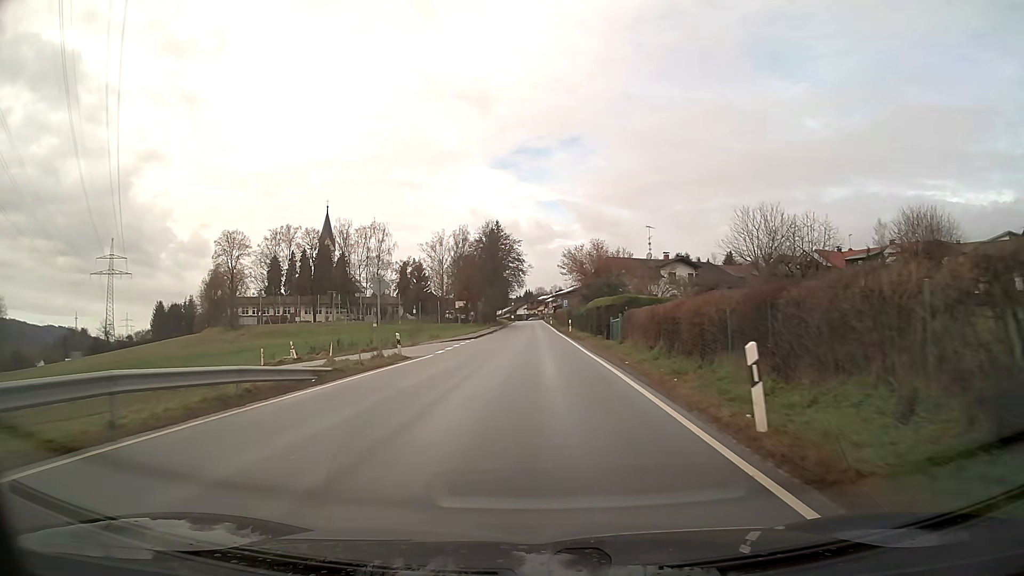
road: secondary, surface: asphalt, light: Day
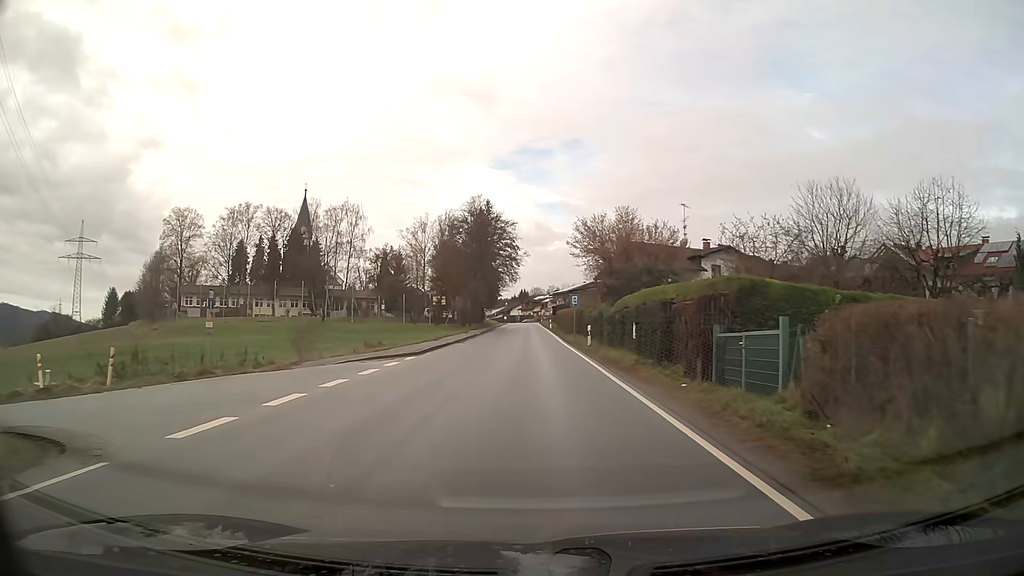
(+0.1, +21.3) m; 0°
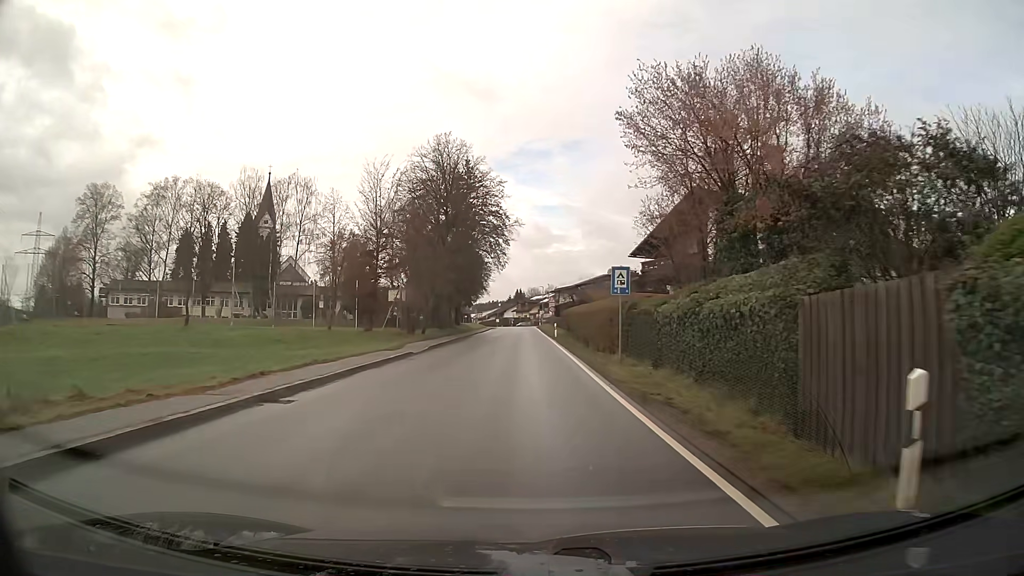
(+0.1, +27.0) m; 0°
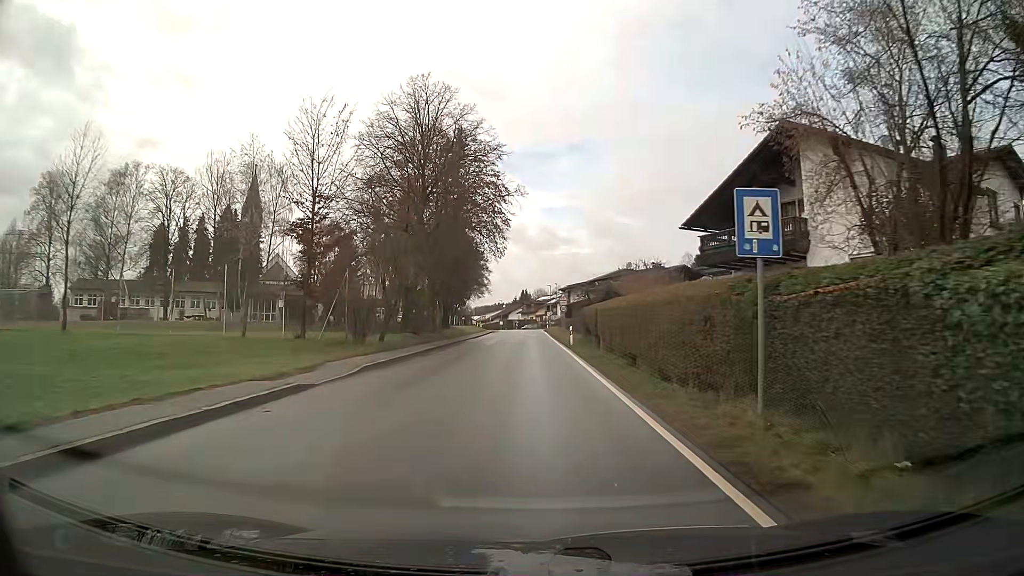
(-0.1, +13.0) m; -1°
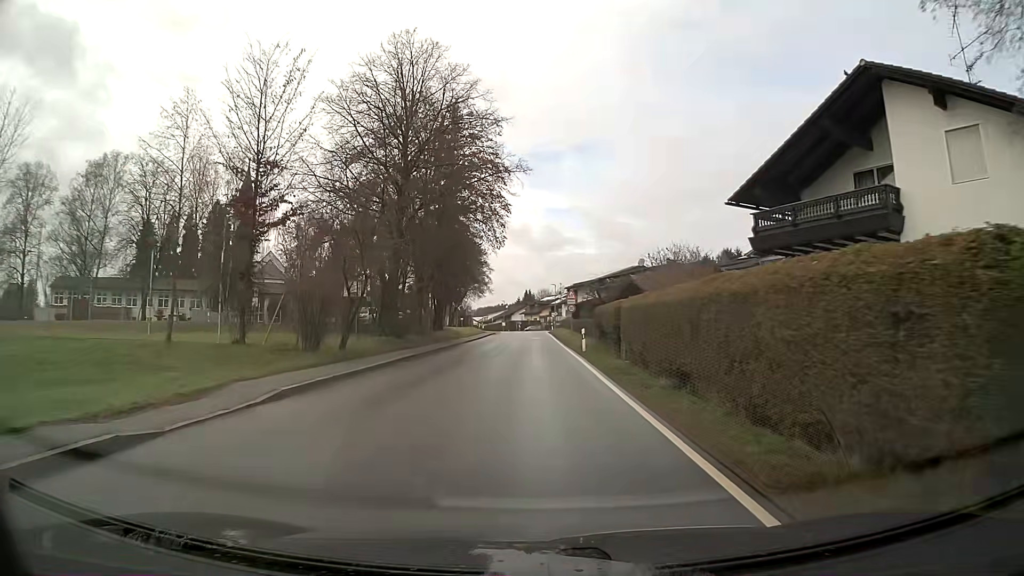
(0.0, +6.3) m; 0°
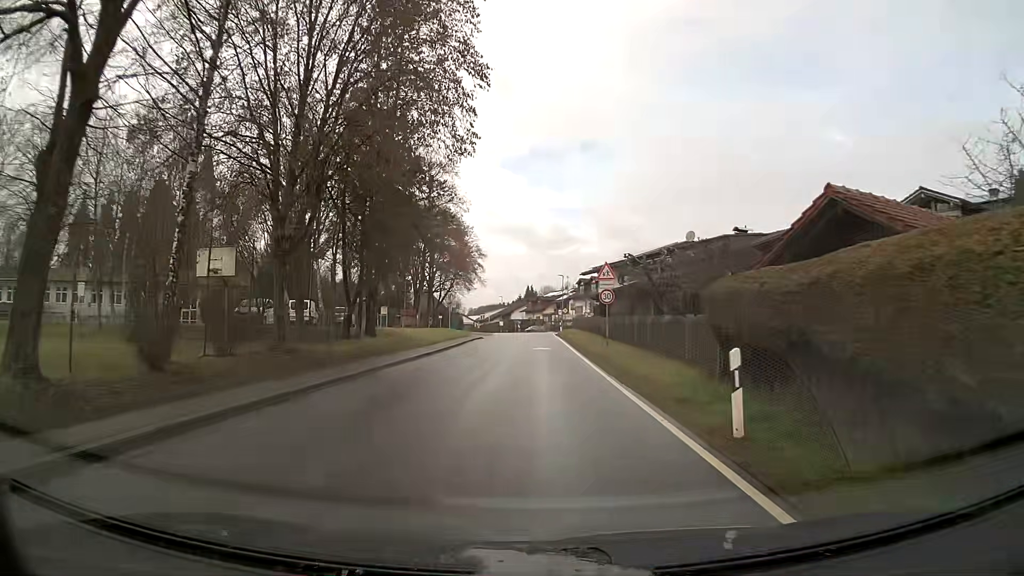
(0.0, +21.8) m; 0°
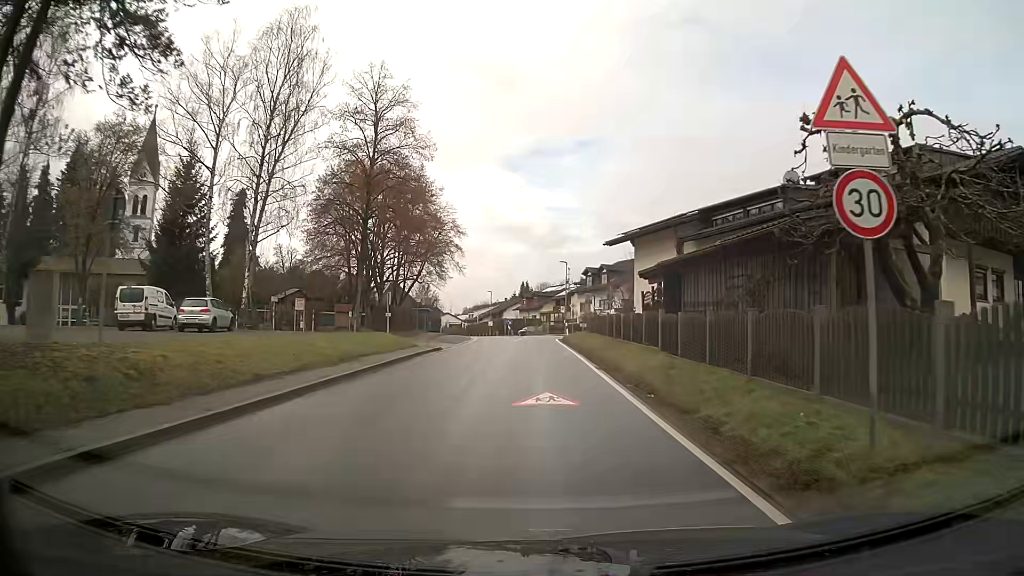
(+0.1, +21.6) m; 0°
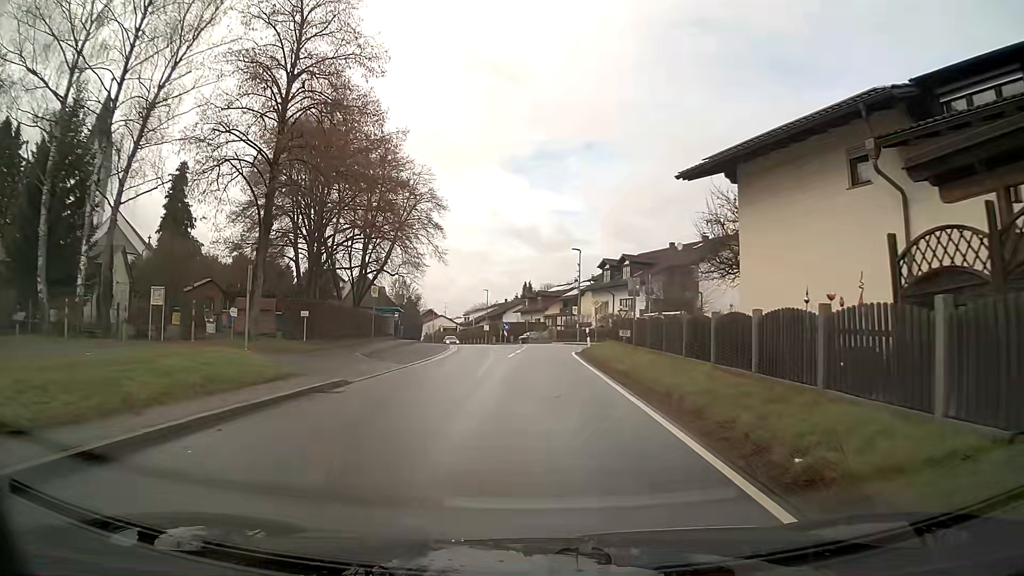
(-0.1, +16.8) m; 0°
(0, +10) (0, +20) (0, +30) (+1, +40) (+1, +50) (-1, +60) (-3, +70) (-5, +79) (-8, +89) (-10, +99) m
